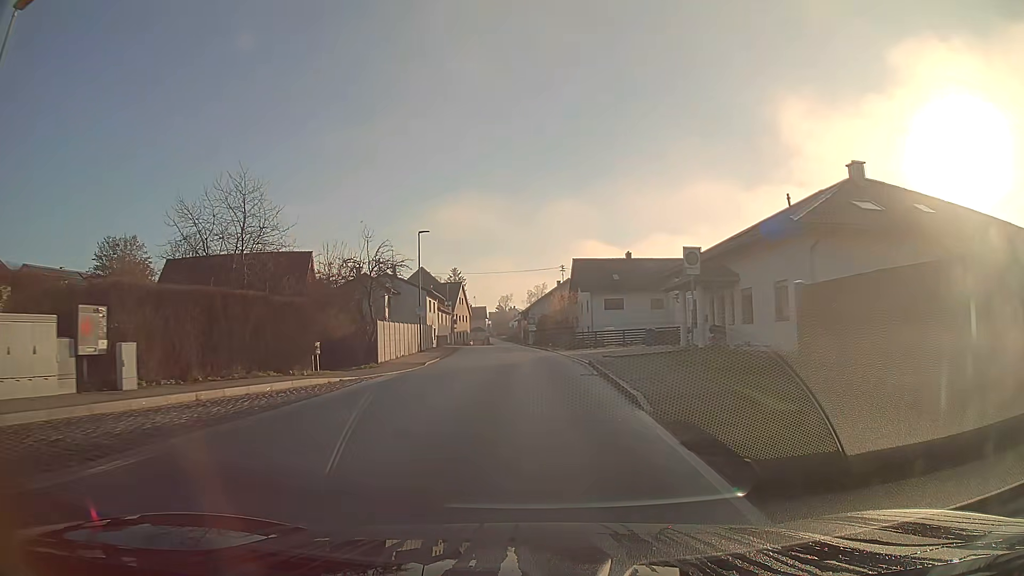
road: secondary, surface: asphalt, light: Day
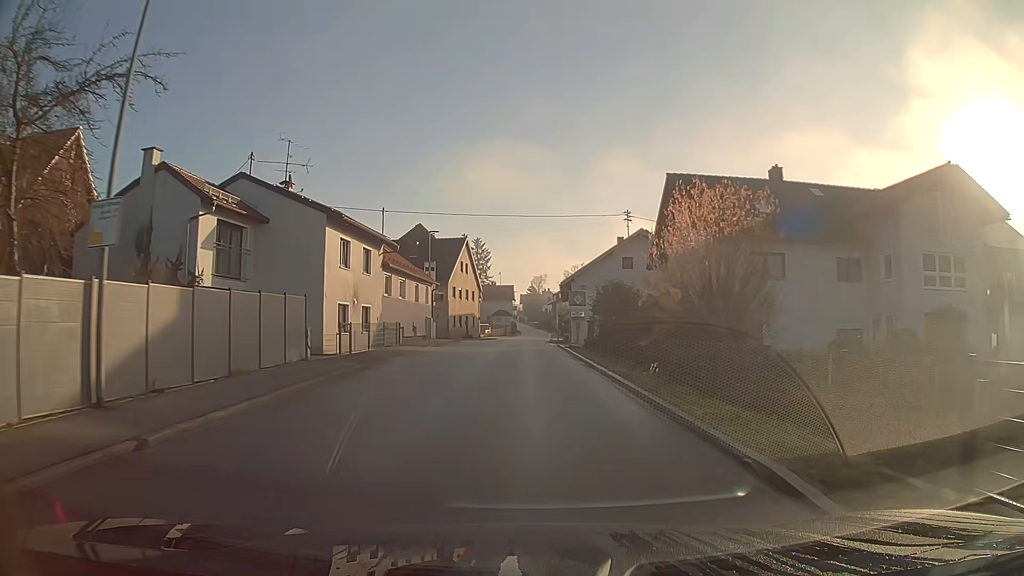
(-0.9, +37.9) m; -3°
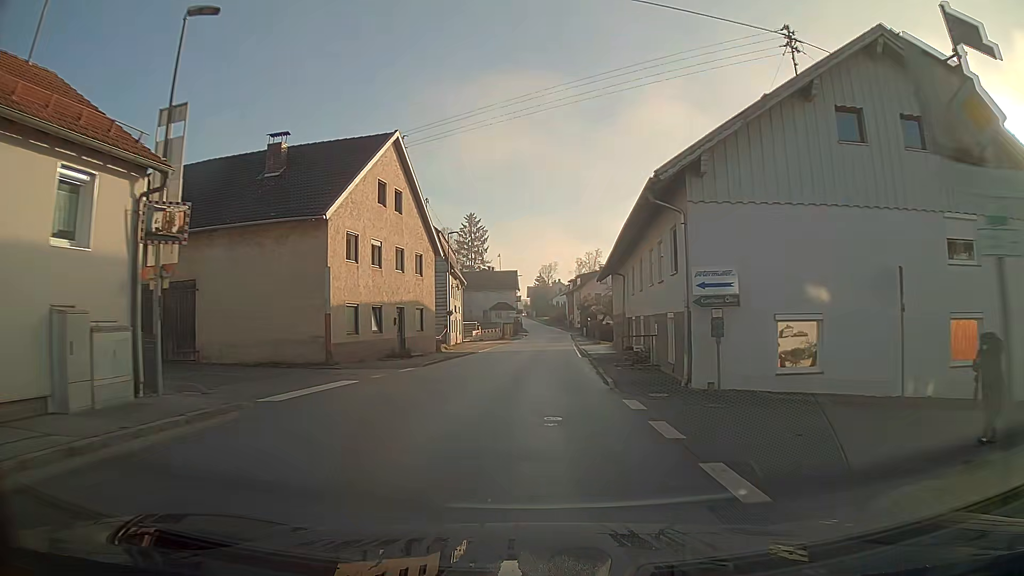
(-0.4, +37.8) m; -1°
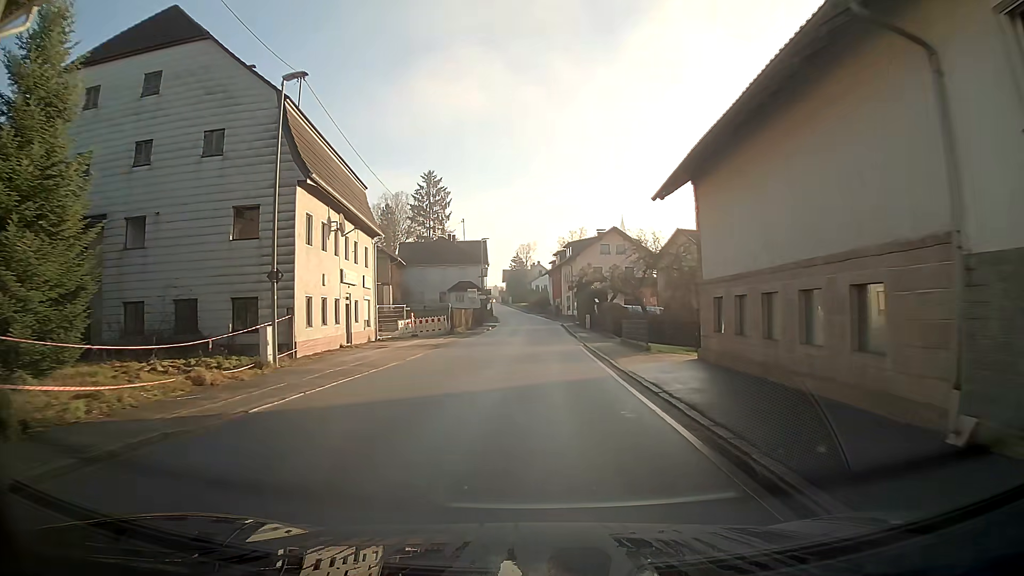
(+0.5, +30.7) m; +2°
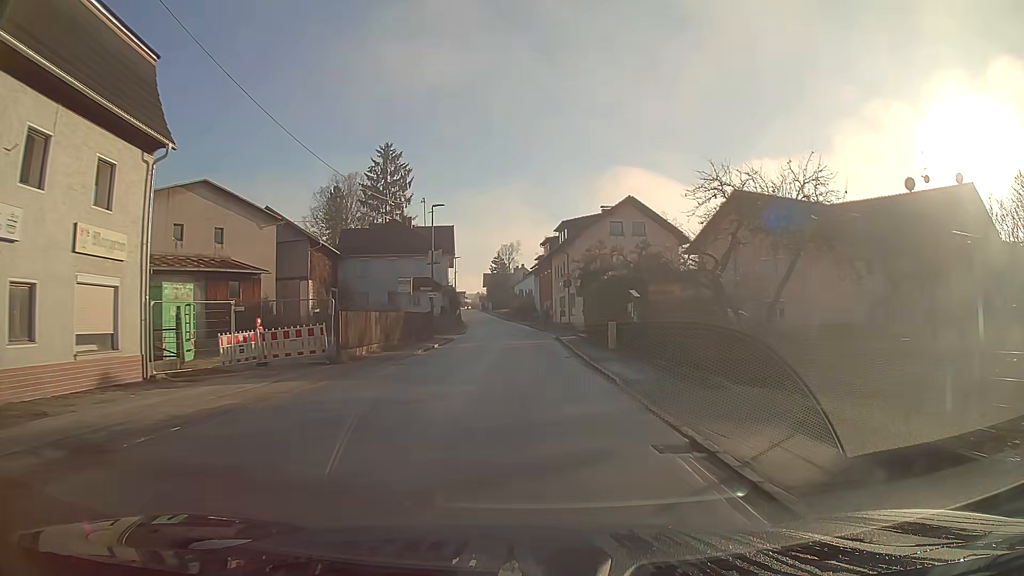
(+0.3, +23.1) m; +1°
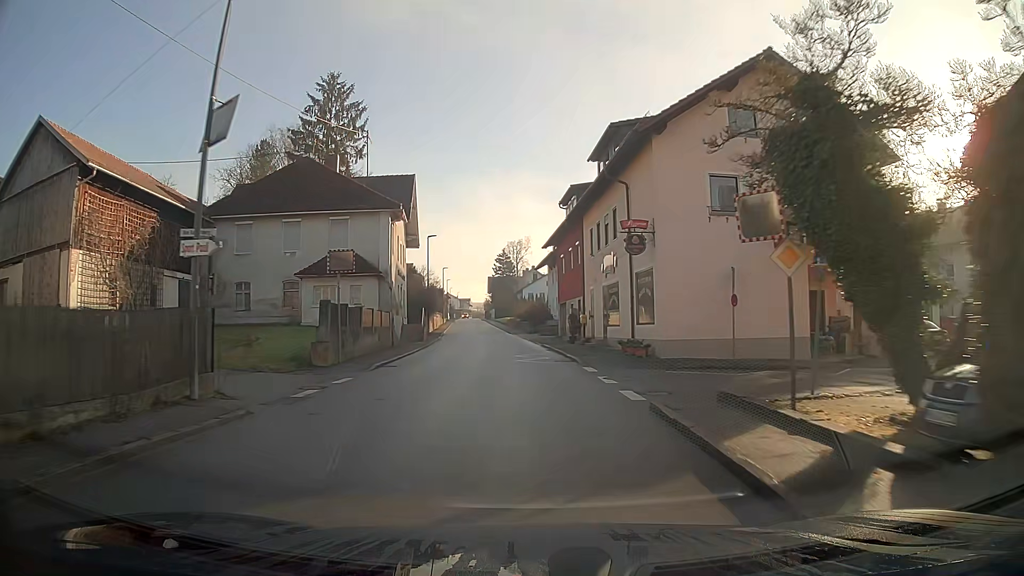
(-0.2, +30.9) m; -1°
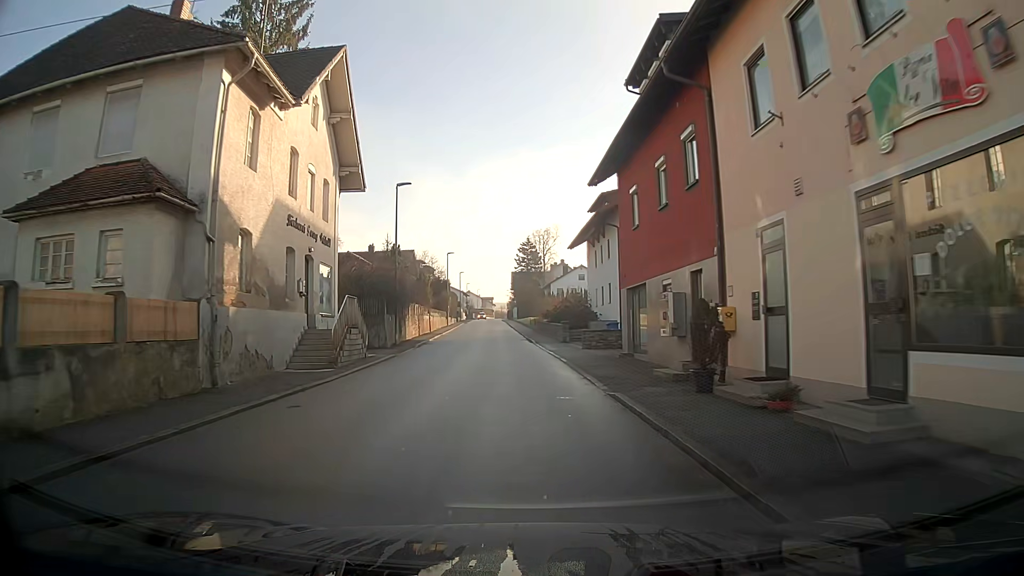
(-0.5, +22.8) m; -3°
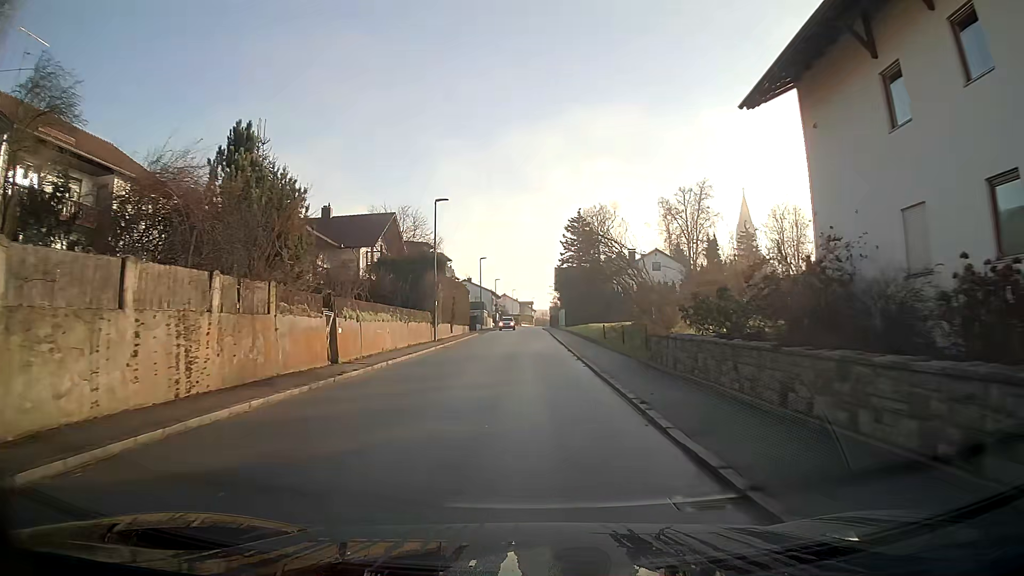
(-1.4, +37.3) m; -3°
(0, +10) (0, +20) (0, +30) (0, +40) (0, +50) (0, +60) (0, +70) (0, +80) (0, +90) (0, +100) m
